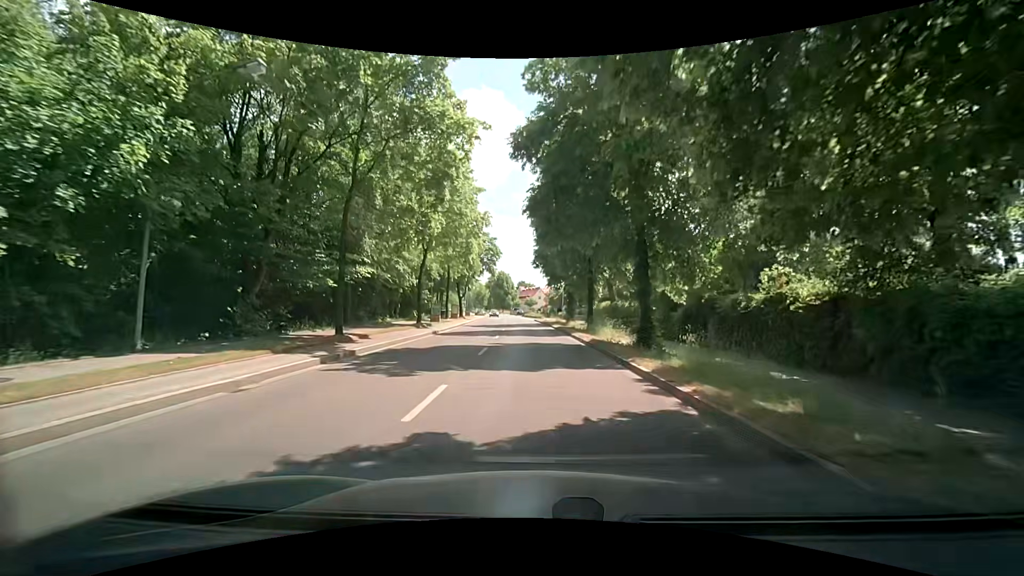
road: secondary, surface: asphalt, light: Day
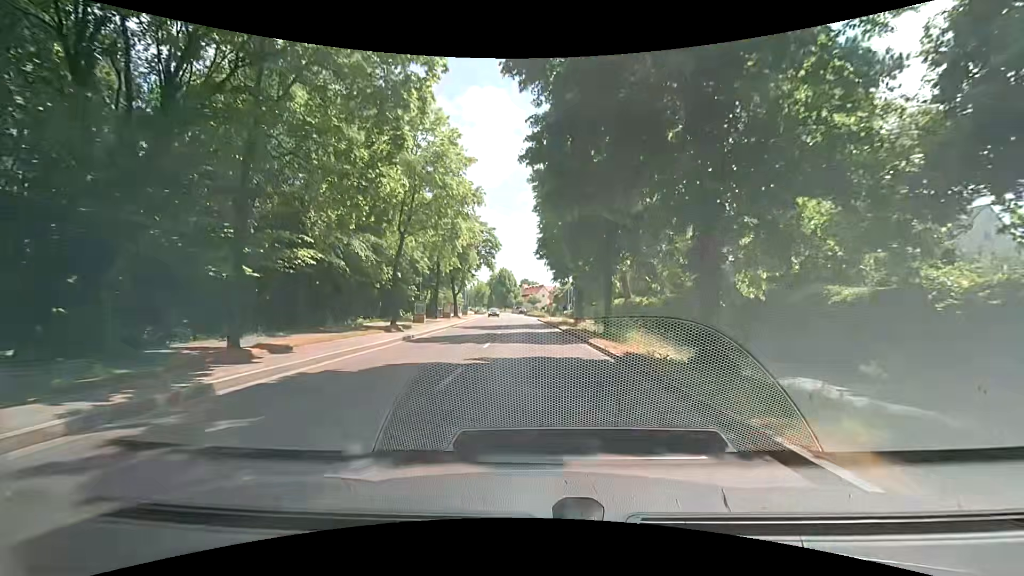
(0.0, +6.8) m; +1°
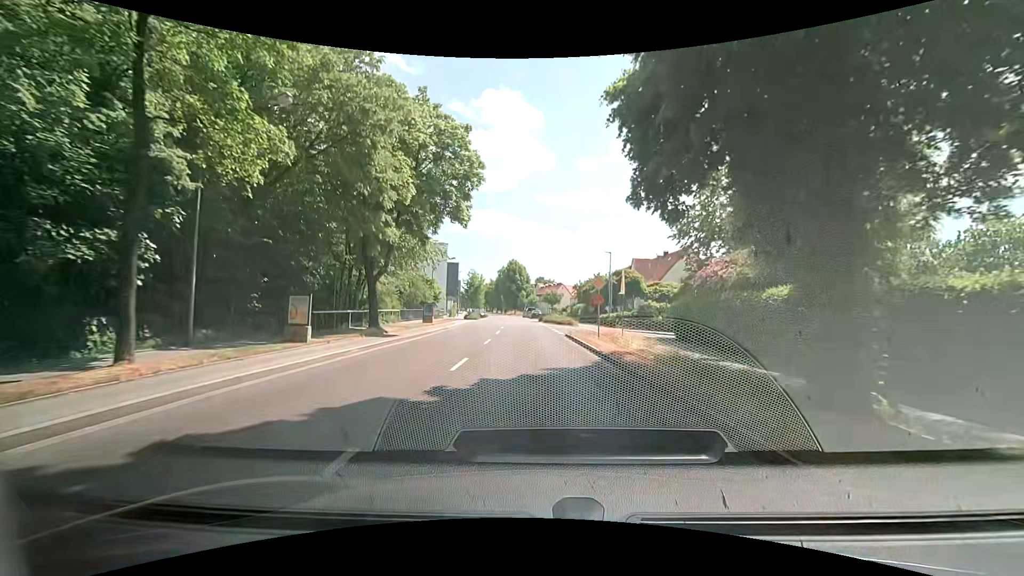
(-1.1, +33.2) m; -2°
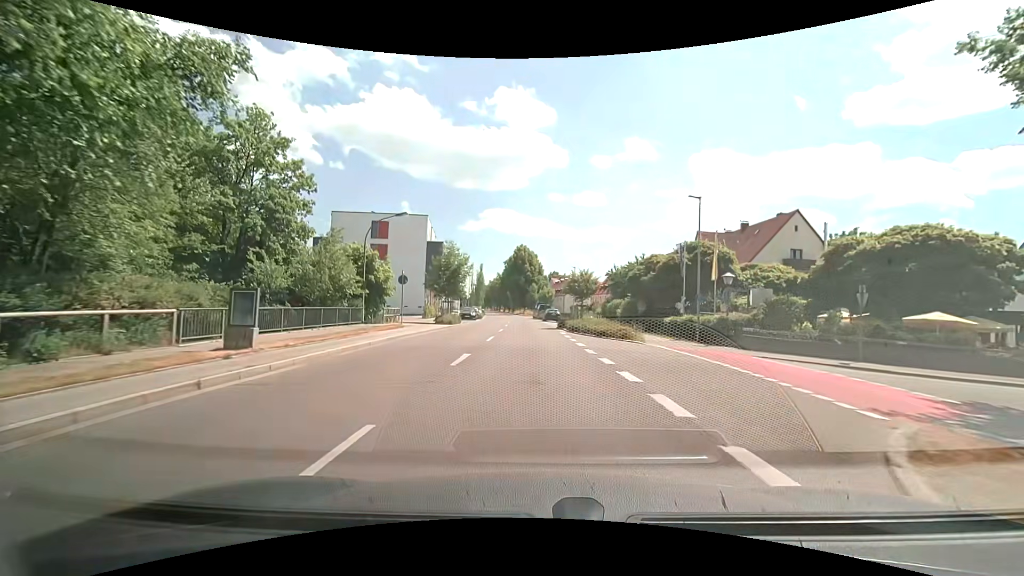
(-0.8, +26.3) m; -2°
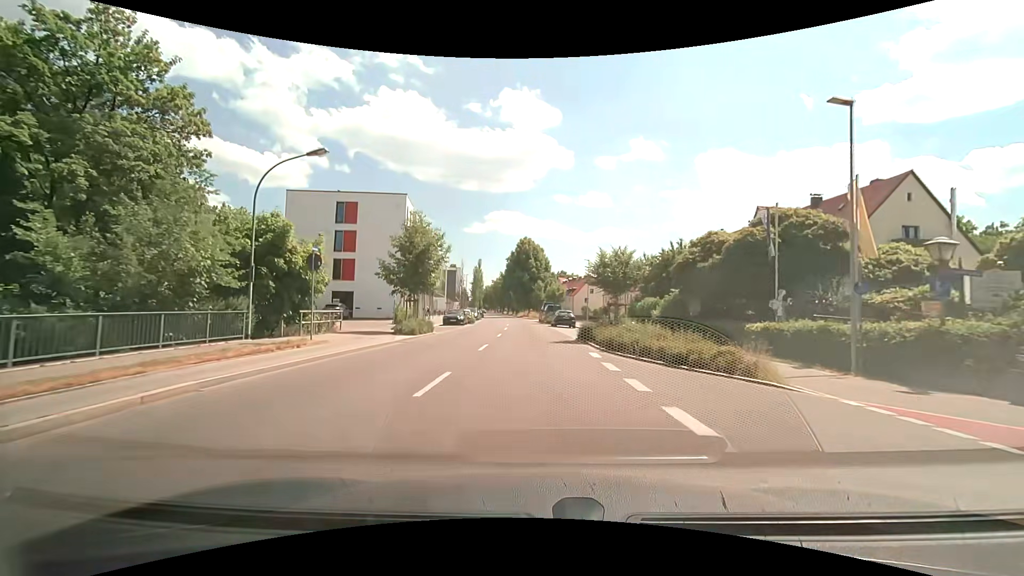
(-0.1, +13.2) m; -1°
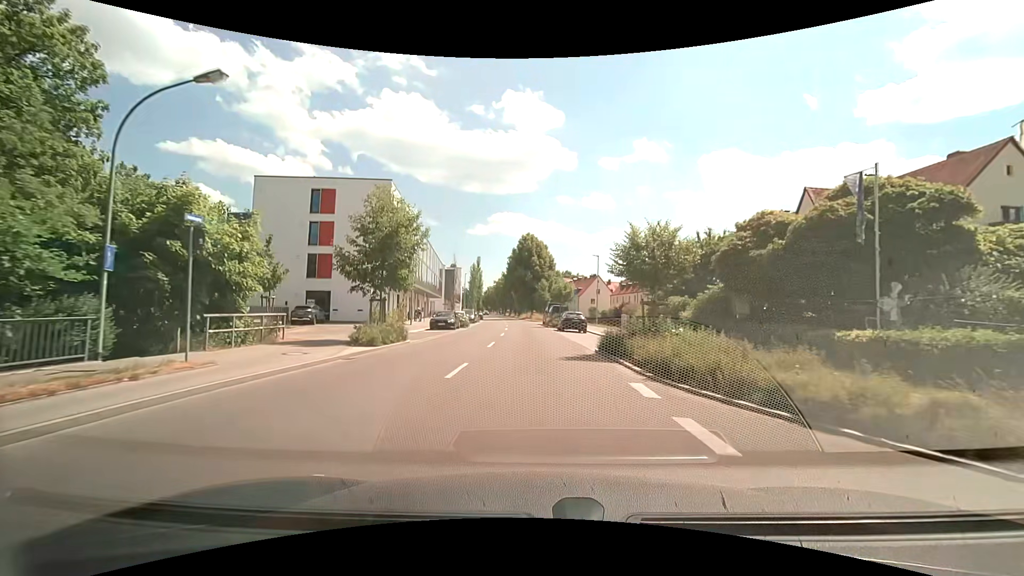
(0.0, +6.6) m; -1°
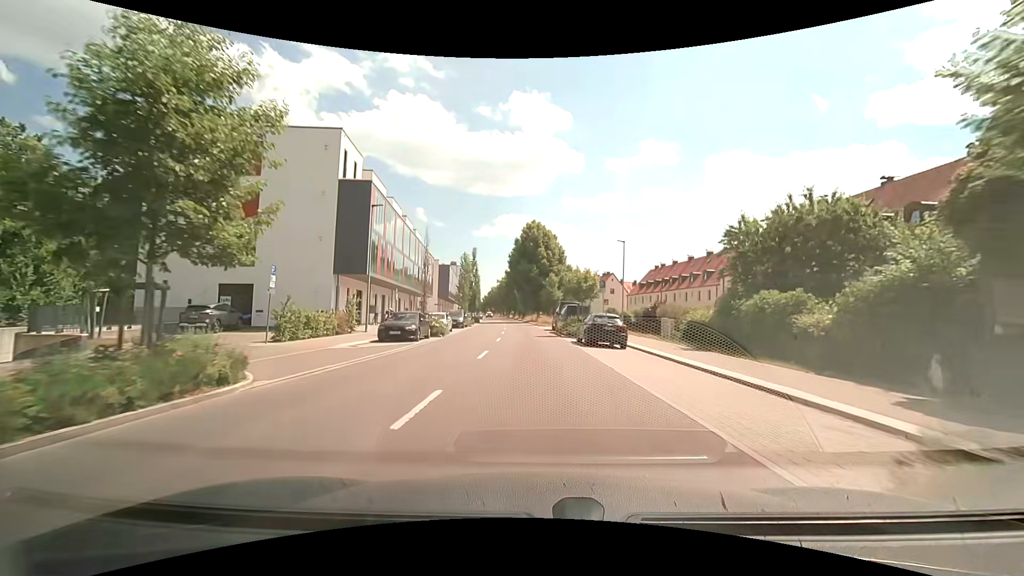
(0.0, +13.3) m; 0°
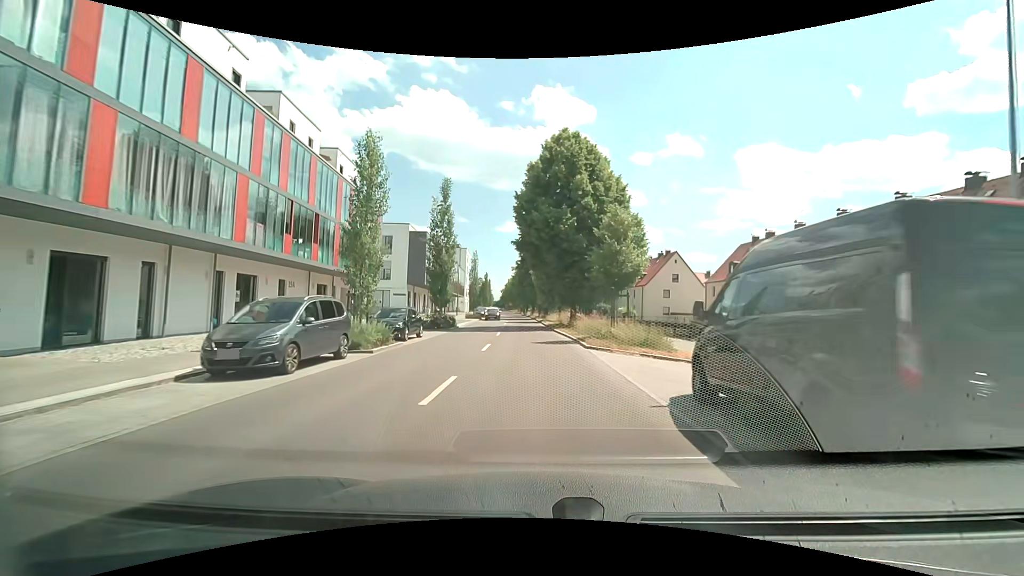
(-0.9, +35.1) m; -3°
(0, +10) (0, +20) (-1, +30) (-1, +40) (-1, +50) (-2, +60) (-2, +70) (-3, +80) (-4, +90) (-4, +100) m
